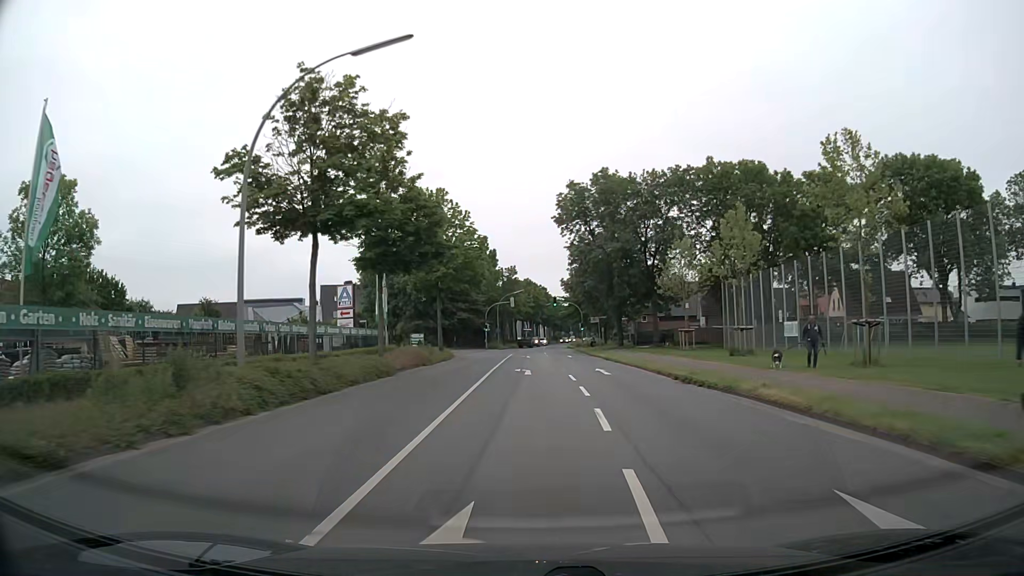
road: secondary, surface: asphalt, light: Day
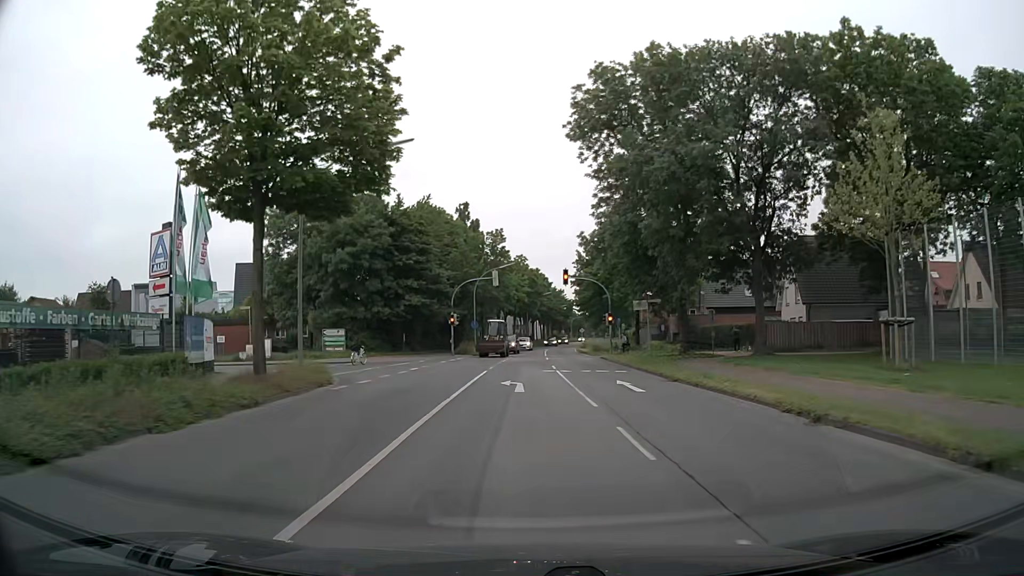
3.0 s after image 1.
(+0.1, +32.4) m; +1°
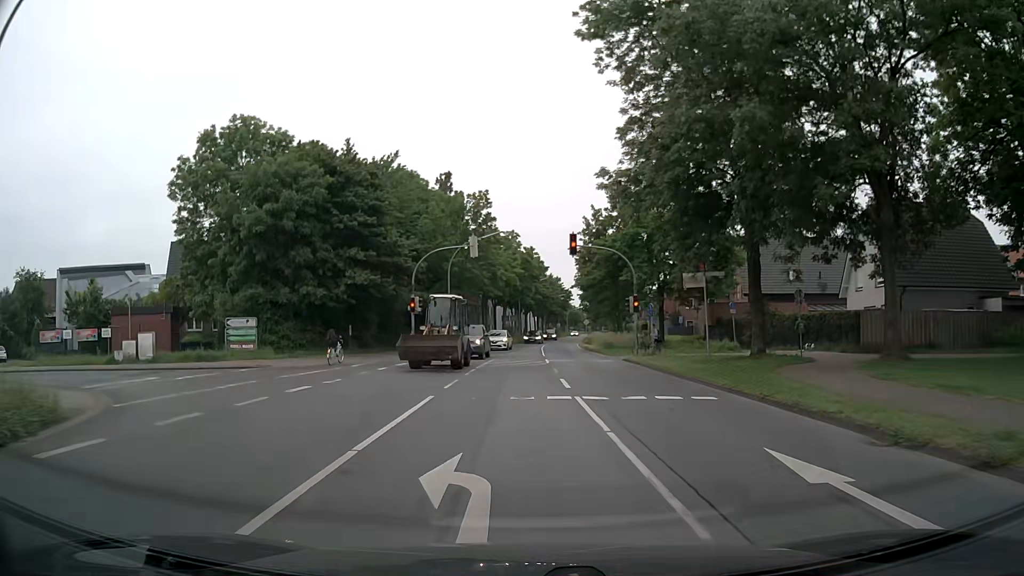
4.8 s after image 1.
(+0.1, +14.6) m; +1°
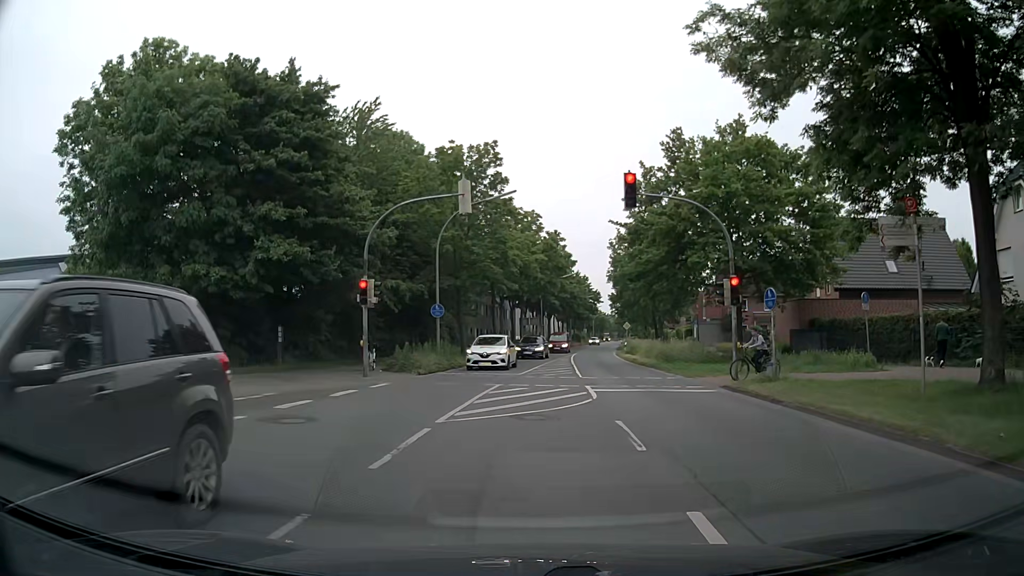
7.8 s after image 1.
(-0.1, +14.1) m; -2°
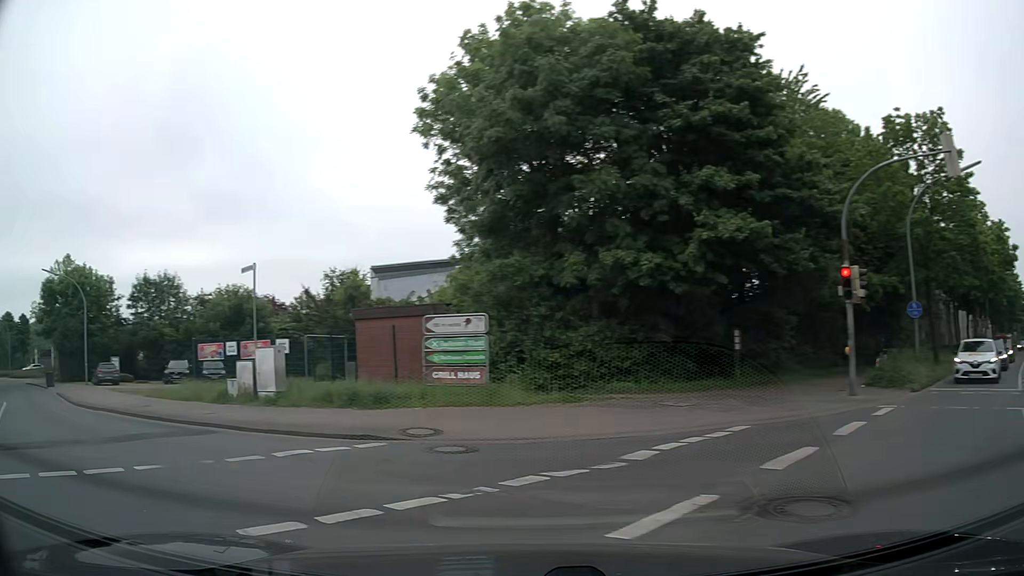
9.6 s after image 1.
(-1.4, +5.5) m; -35°
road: residential
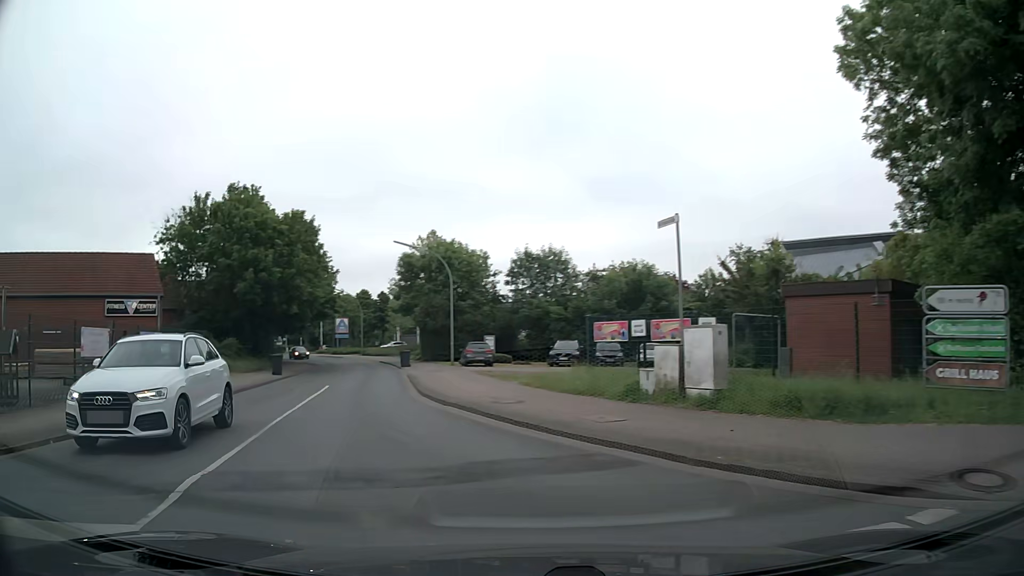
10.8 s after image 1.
(-1.7, +4.9) m; -36°
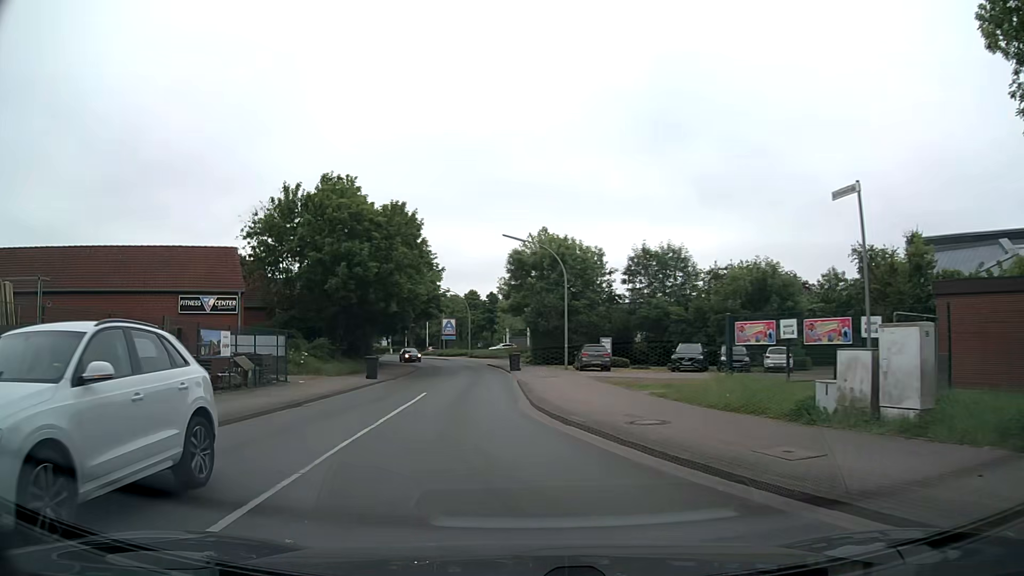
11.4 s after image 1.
(-0.2, +3.3) m; -8°
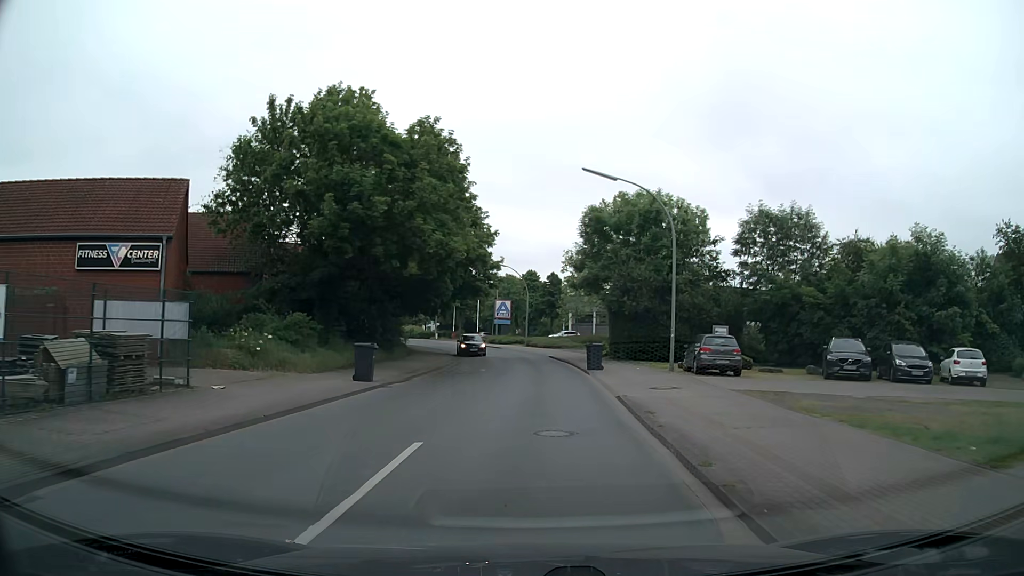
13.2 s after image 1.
(-1.3, +13.4) m; -6°
